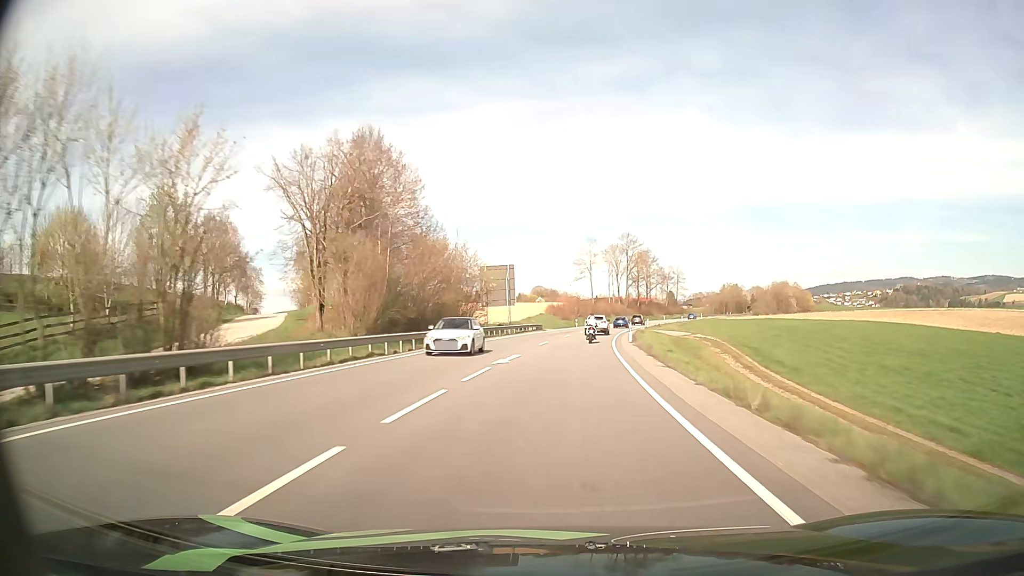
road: primary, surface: asphalt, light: Day
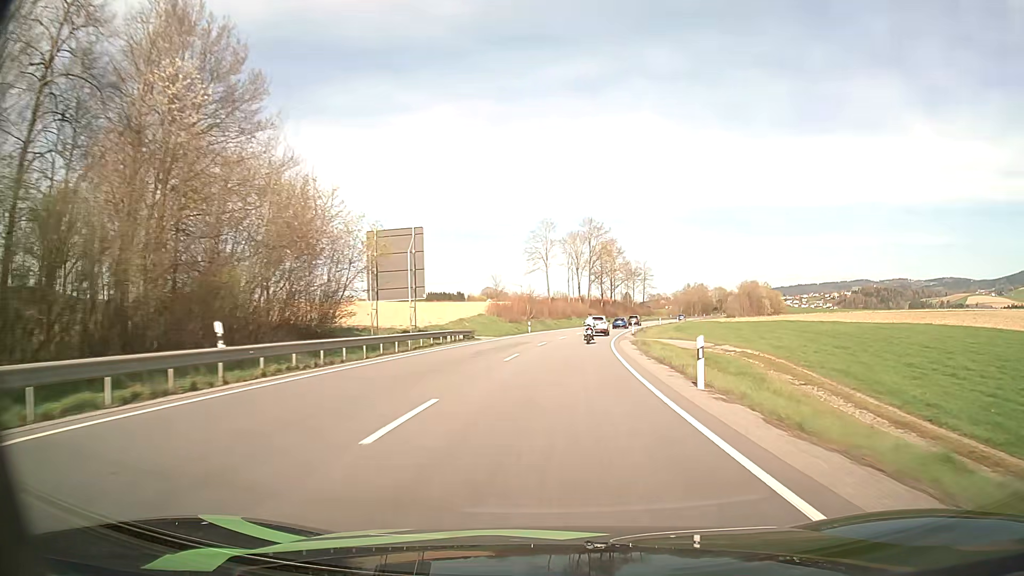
(+1.0, +28.2) m; +4°
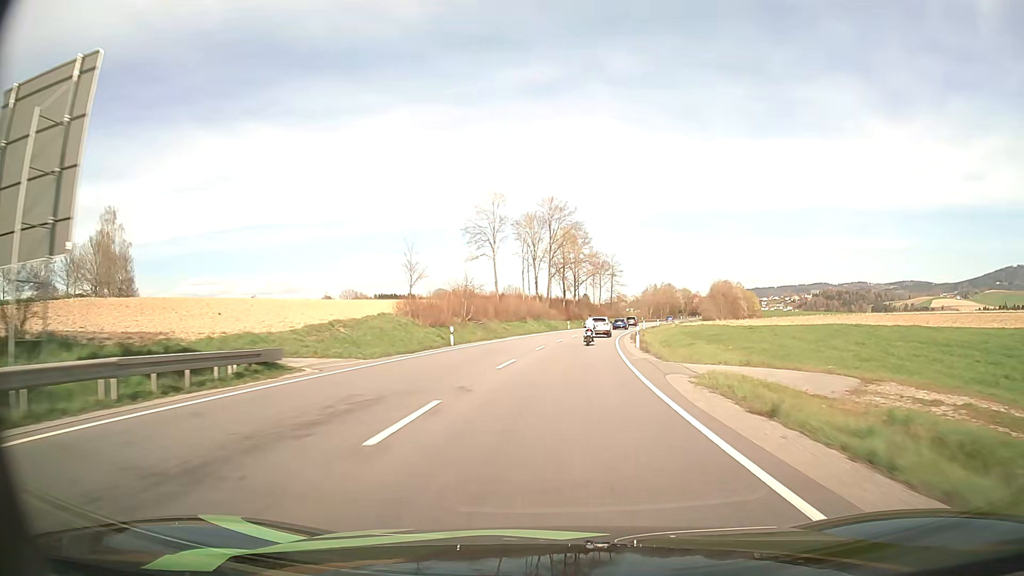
(+0.9, +27.8) m; +4°
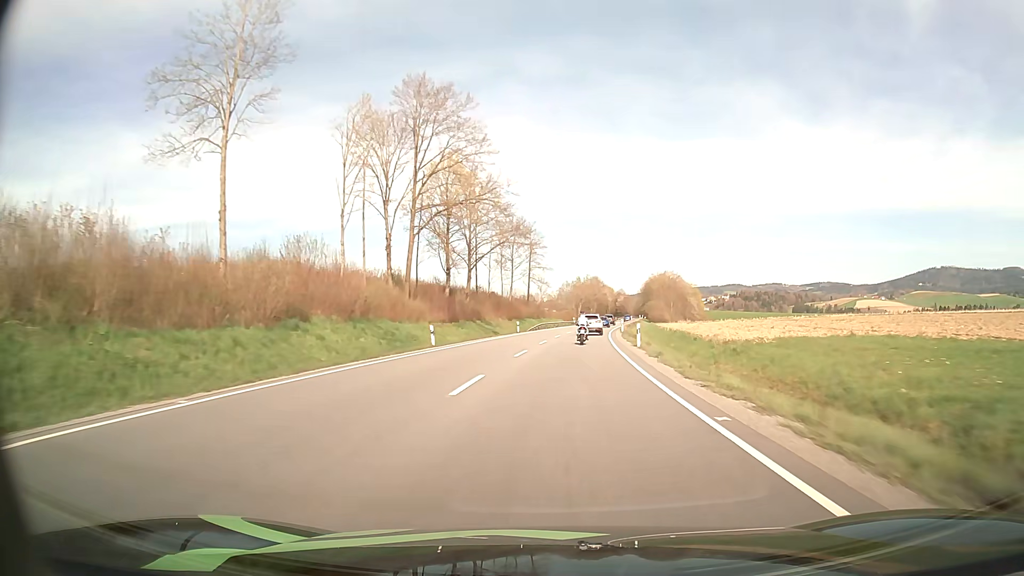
(+3.8, +55.4) m; +8°
